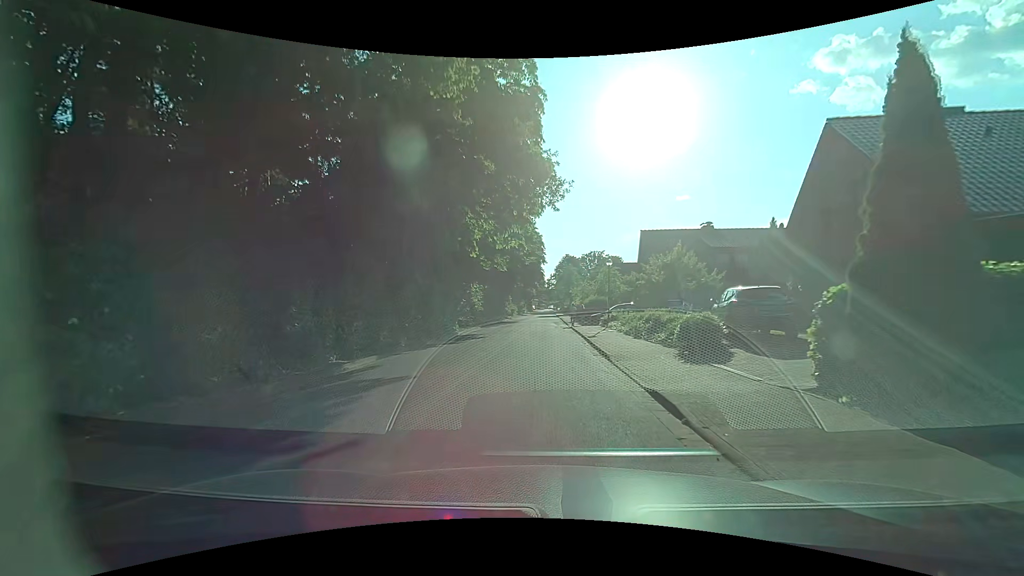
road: residential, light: Day
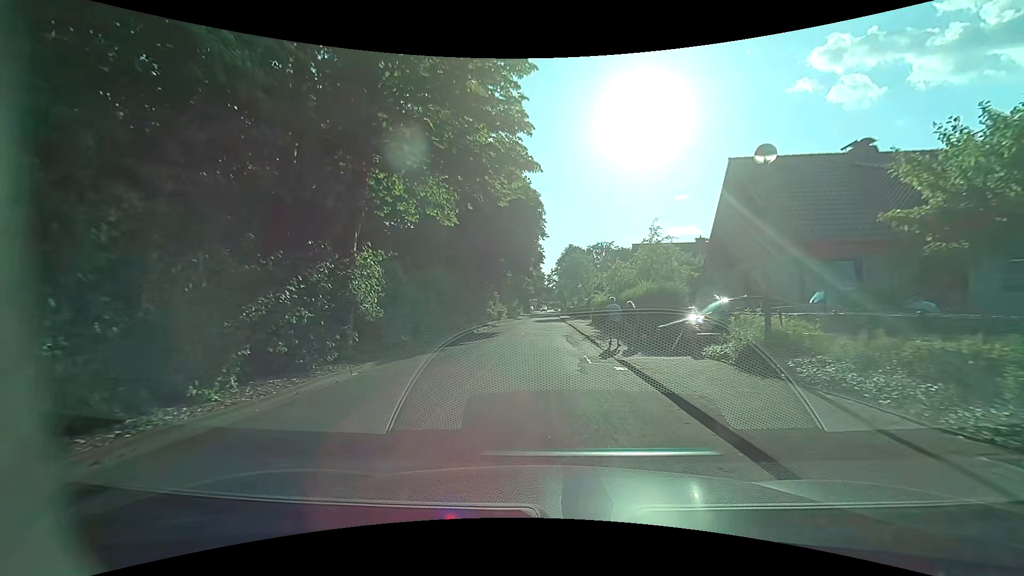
(-0.5, +23.4) m; -2°
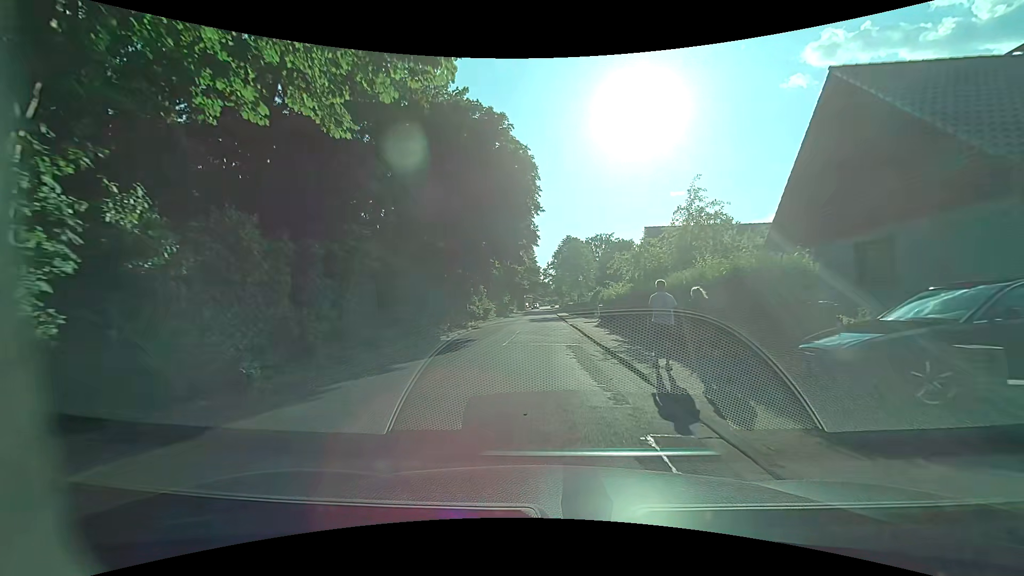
(+0.2, +9.4) m; +2°
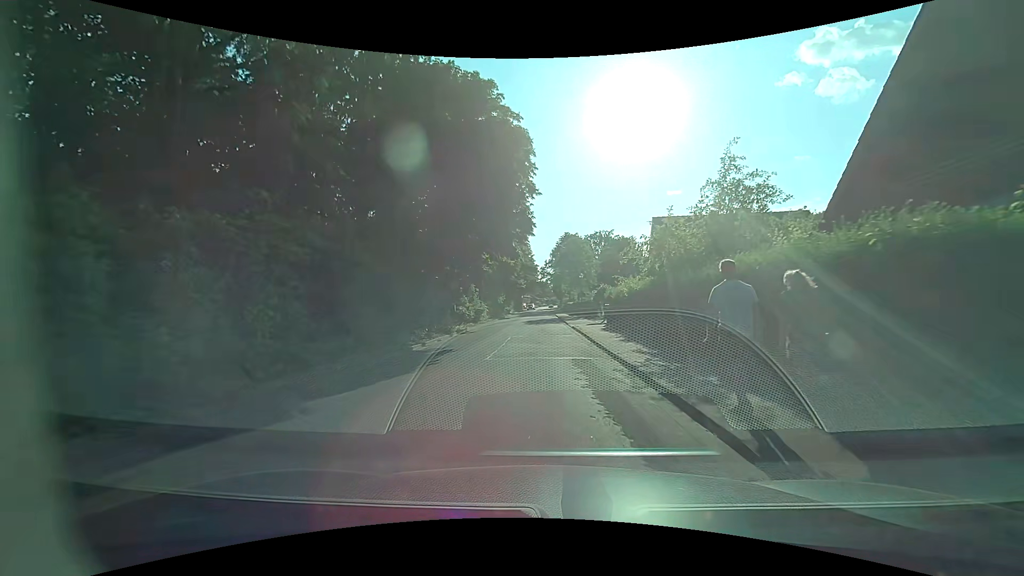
(0.0, +4.6) m; 0°
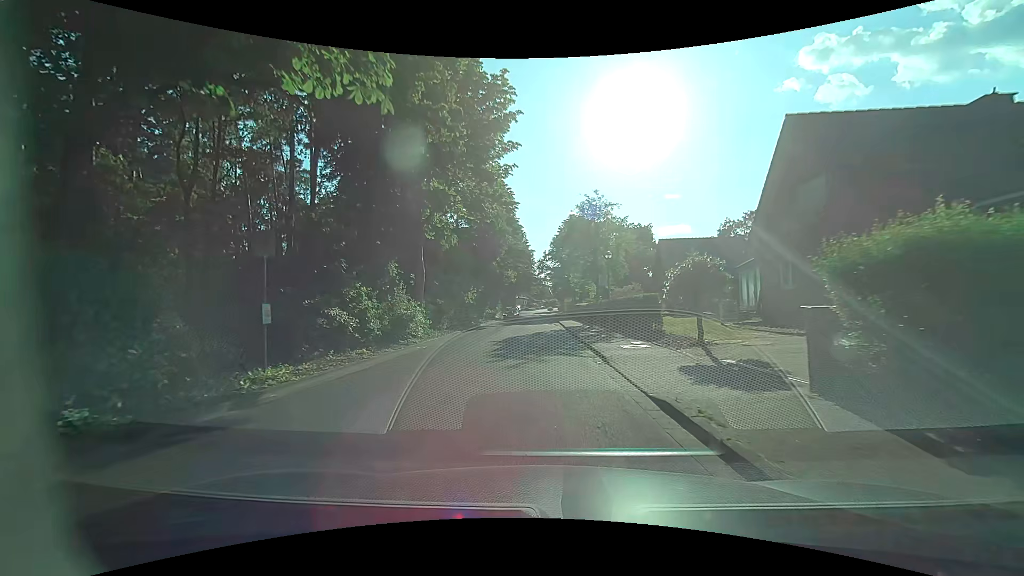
(-0.1, +23.2) m; 0°
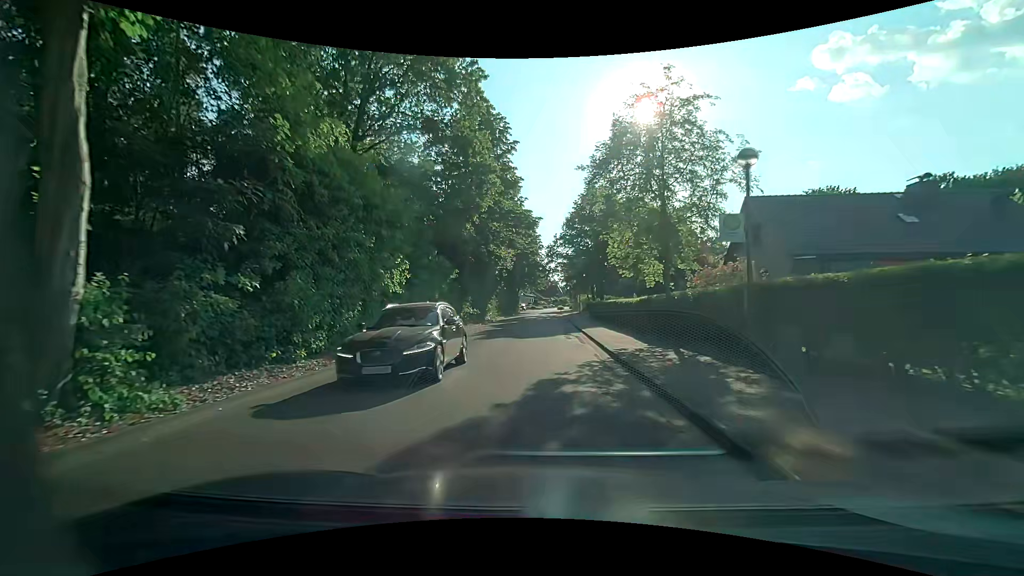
(0.0, +18.9) m; +2°
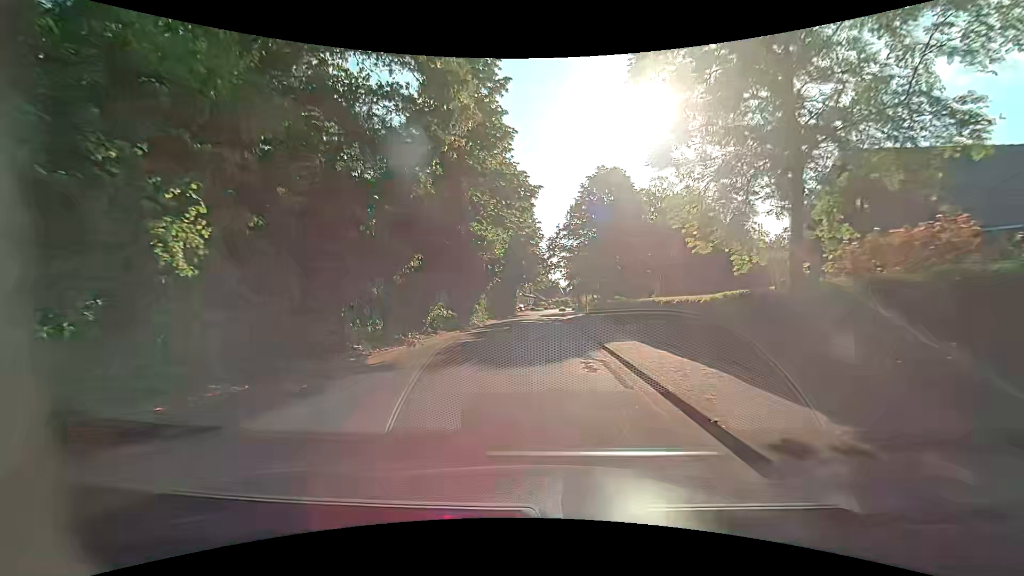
(-0.3, +9.5) m; -1°
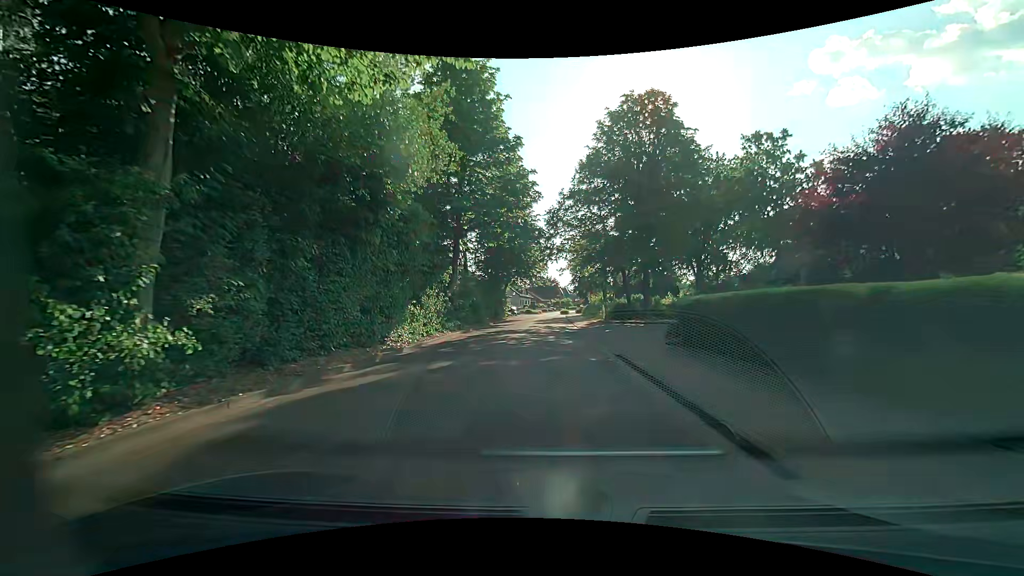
(-0.2, +18.8) m; -2°
(0, +10) (+1, +20) (+1, +30) (+1, +40) (+1, +50) (+2, +60) (+2, +70) (+2, +80) (+2, +90) (+4, +100) m
